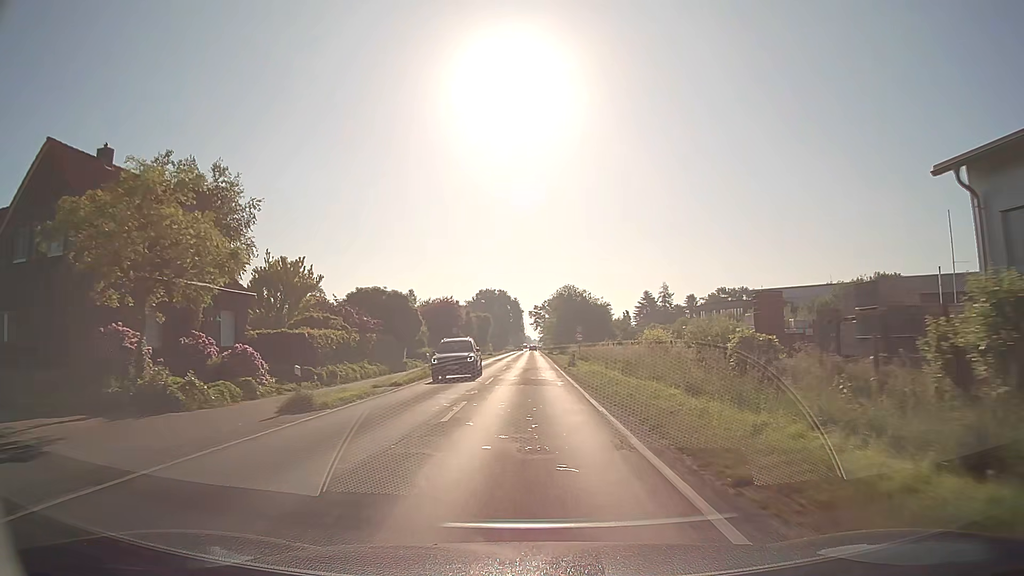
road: secondary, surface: asphalt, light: Day
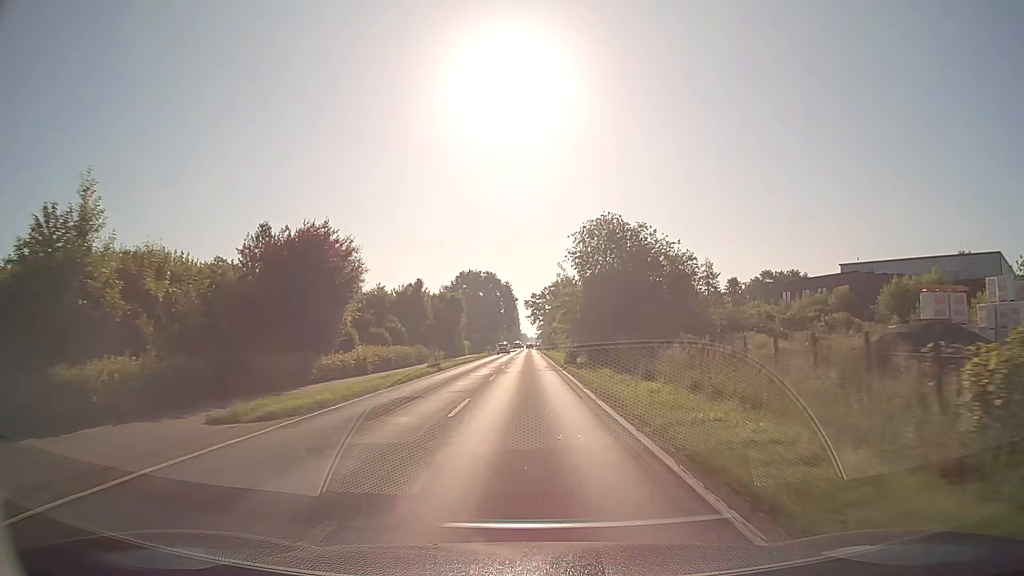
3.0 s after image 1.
(+0.3, +47.3) m; +1°
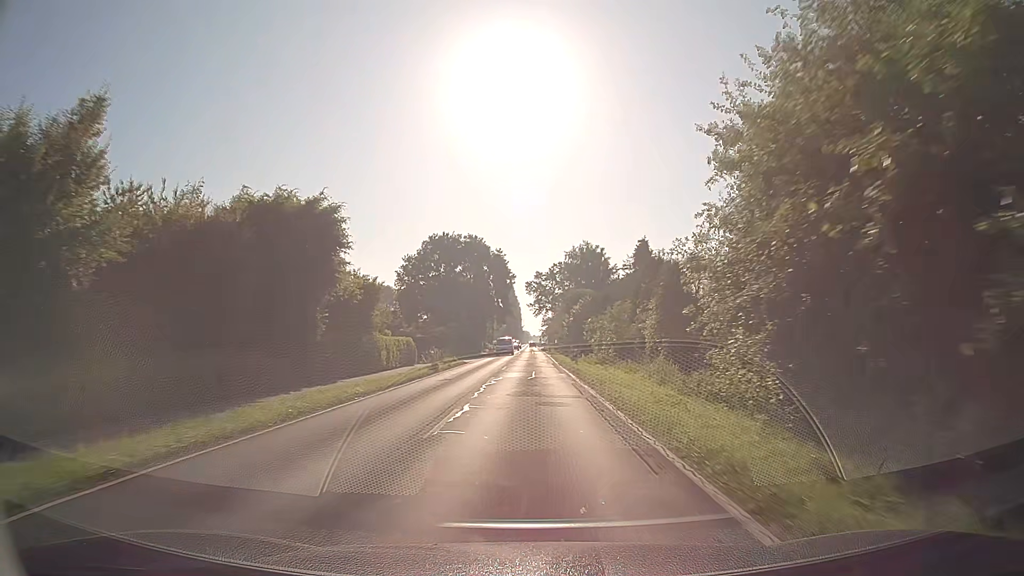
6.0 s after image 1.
(-0.1, +51.6) m; 0°
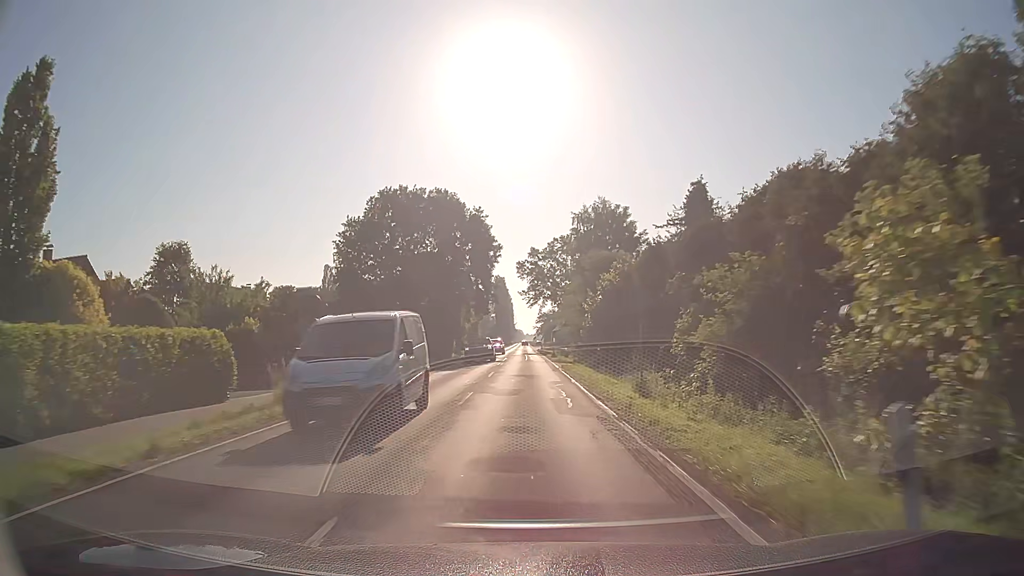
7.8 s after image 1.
(+0.1, +31.8) m; +1°
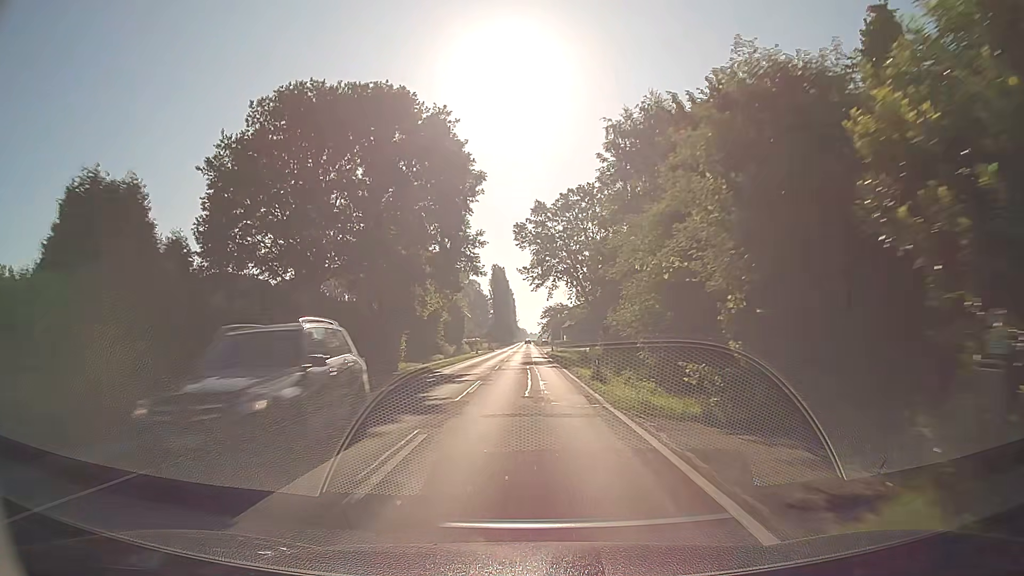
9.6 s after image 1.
(-0.4, +32.2) m; -1°
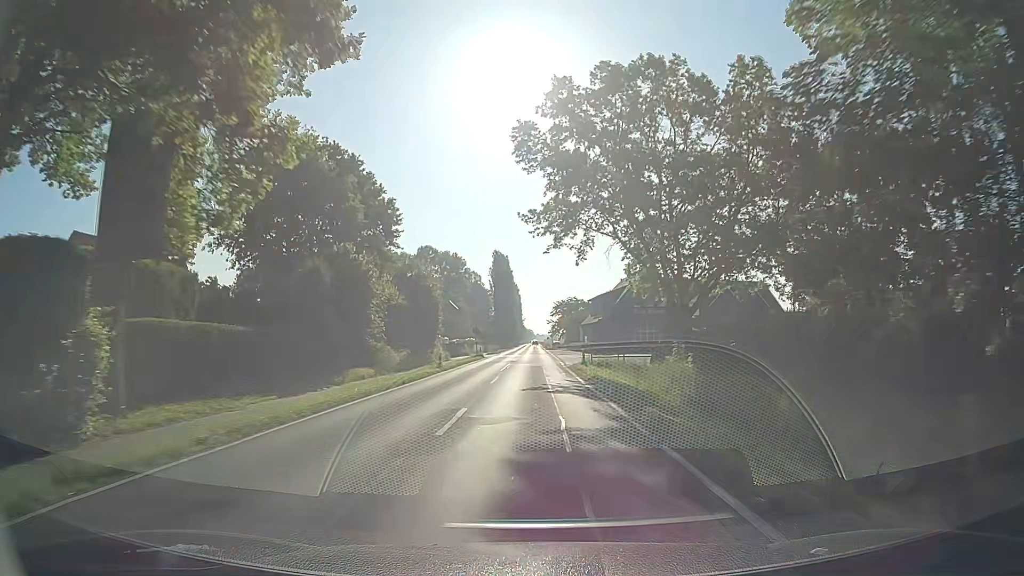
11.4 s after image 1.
(-0.1, +32.4) m; 0°
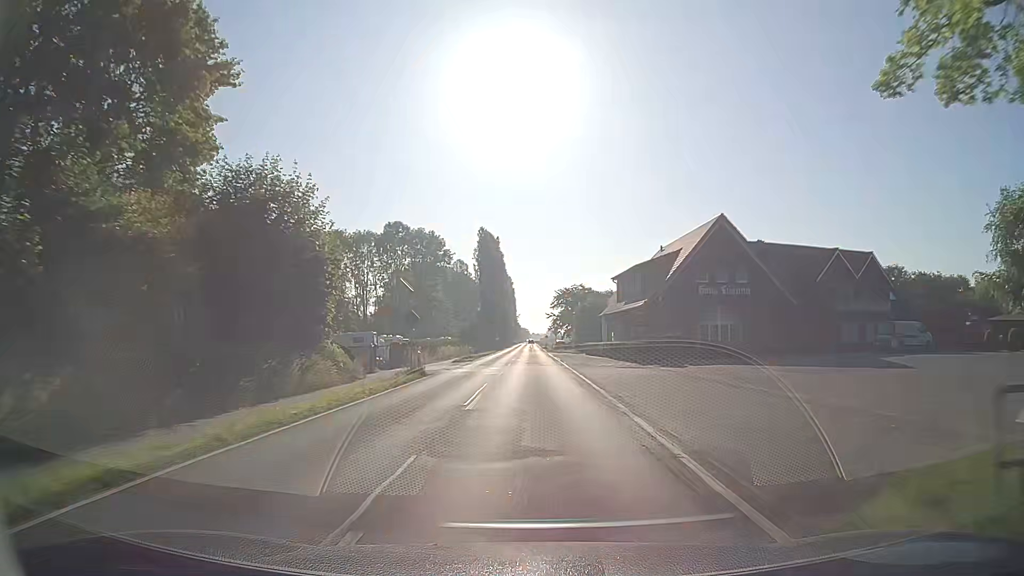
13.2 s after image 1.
(+0.1, +32.6) m; 0°
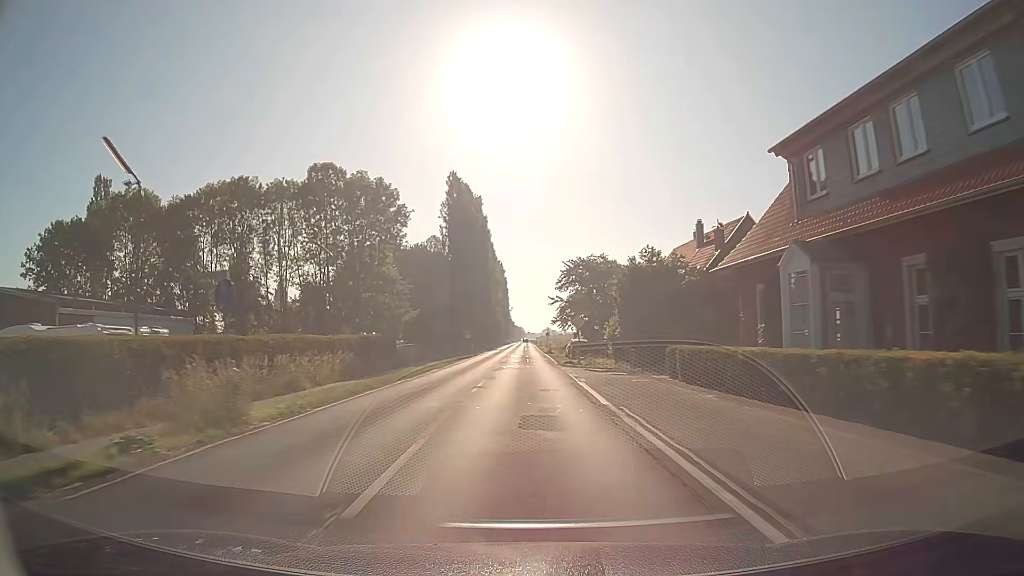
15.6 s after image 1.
(+0.3, +43.7) m; 0°
(0, +10) (0, +20) (0, +30) (0, +40) (0, +50) (0, +60) (-1, +70) (-1, +80) (-1, +90) (-1, +100) m
